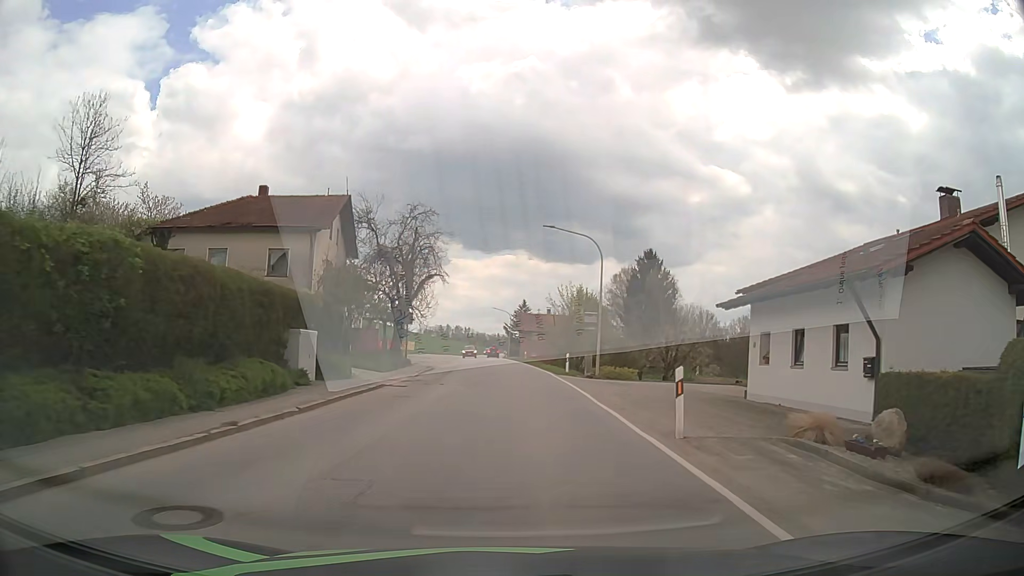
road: tertiary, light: Day
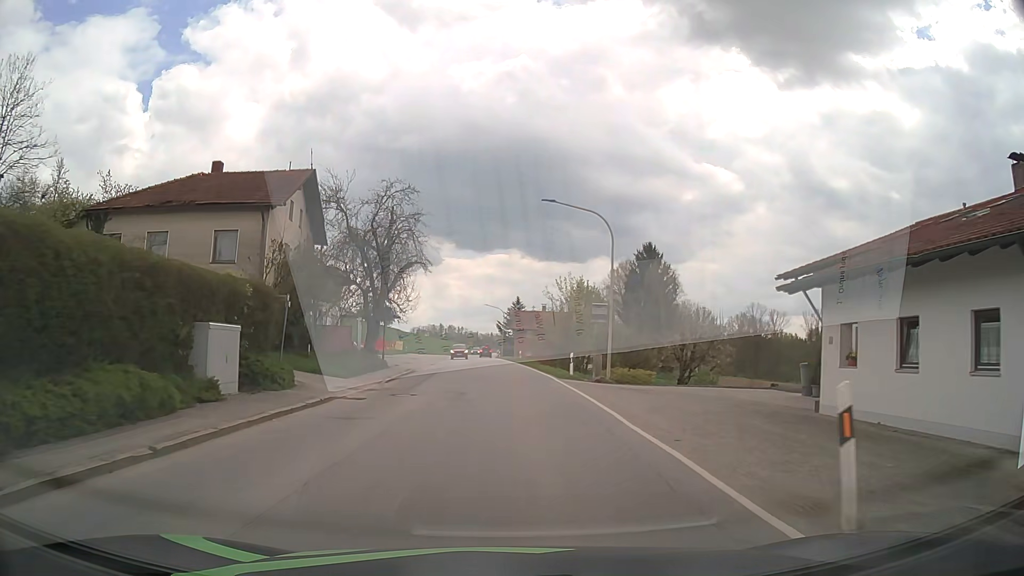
(+0.1, +5.8) m; +1°
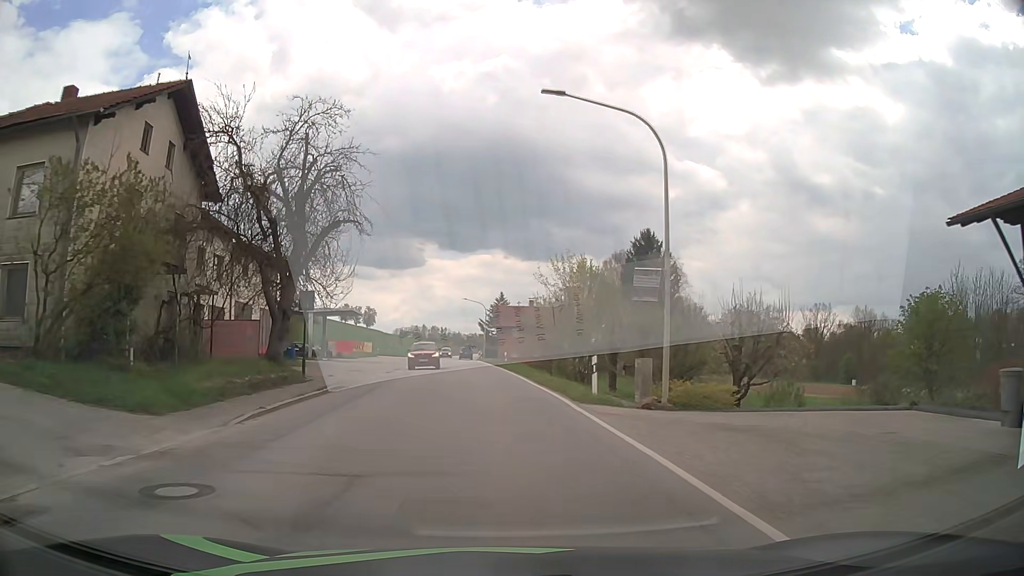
(+0.1, +12.3) m; +1°
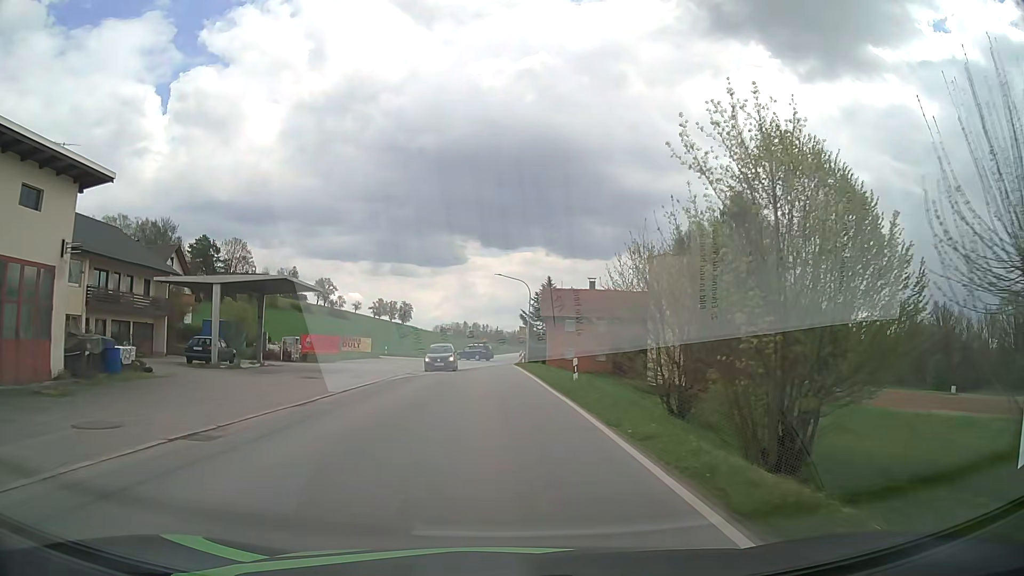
(-0.8, +25.9) m; -3°
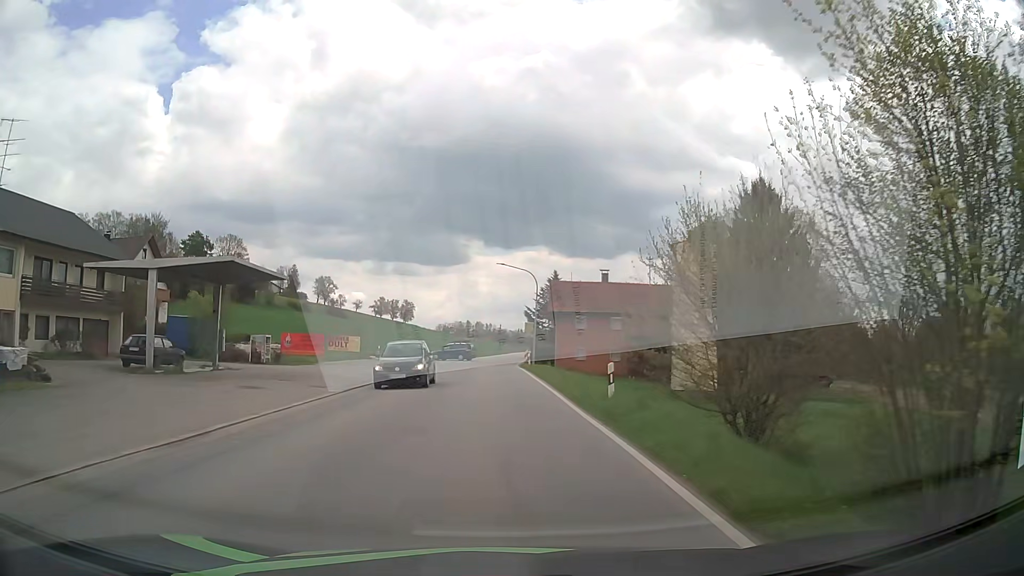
(0.0, +6.6) m; -1°
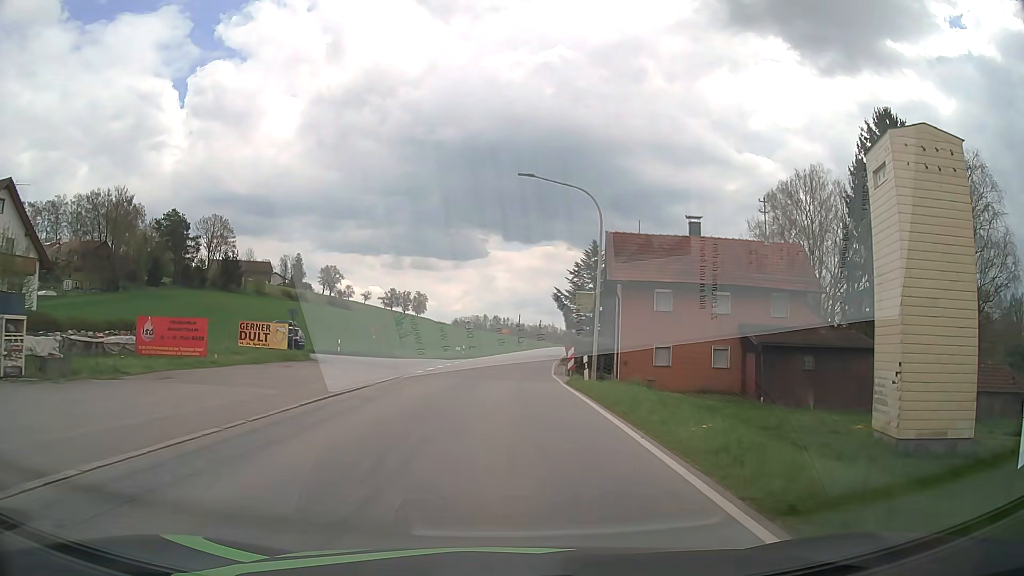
(-0.4, +24.3) m; -1°
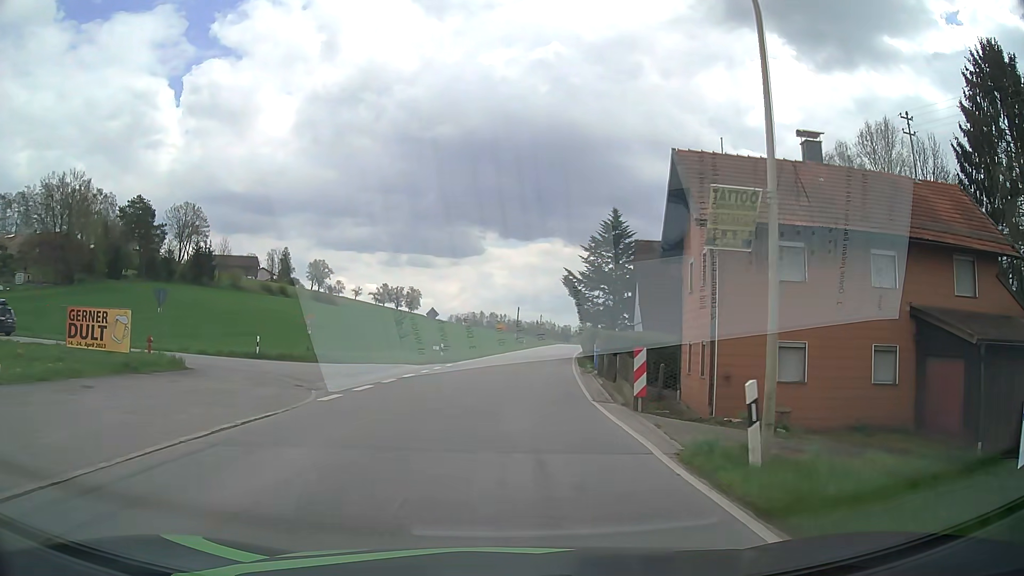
(+0.1, +15.6) m; 0°
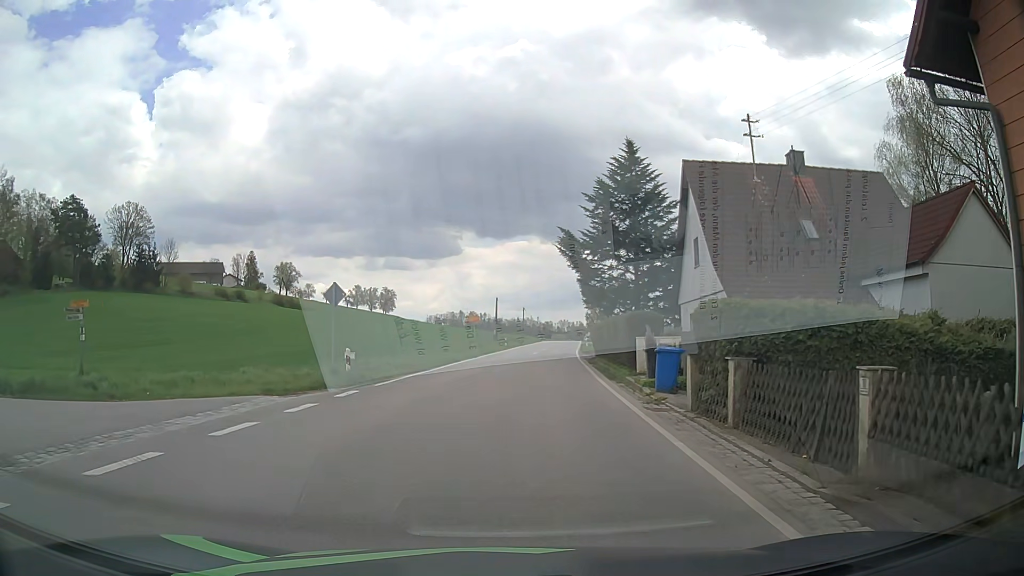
(+0.5, +17.5) m; +1°
